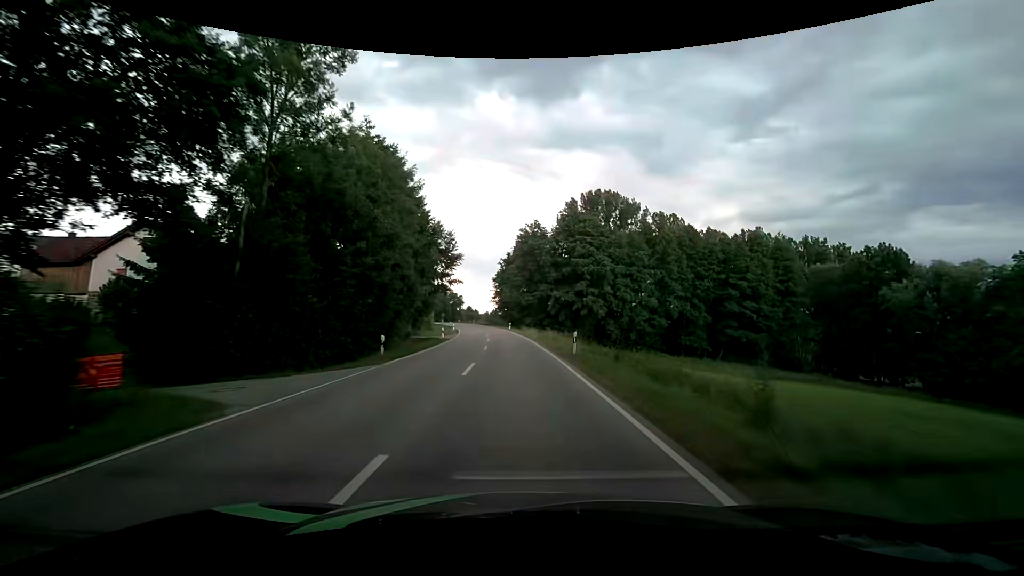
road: secondary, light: Day
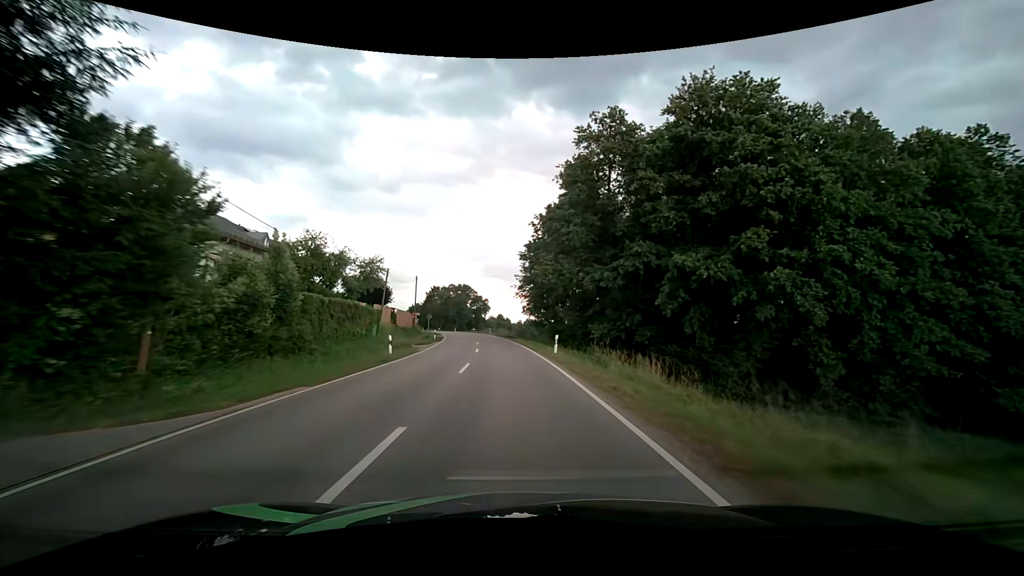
(-0.9, +46.7) m; -3°
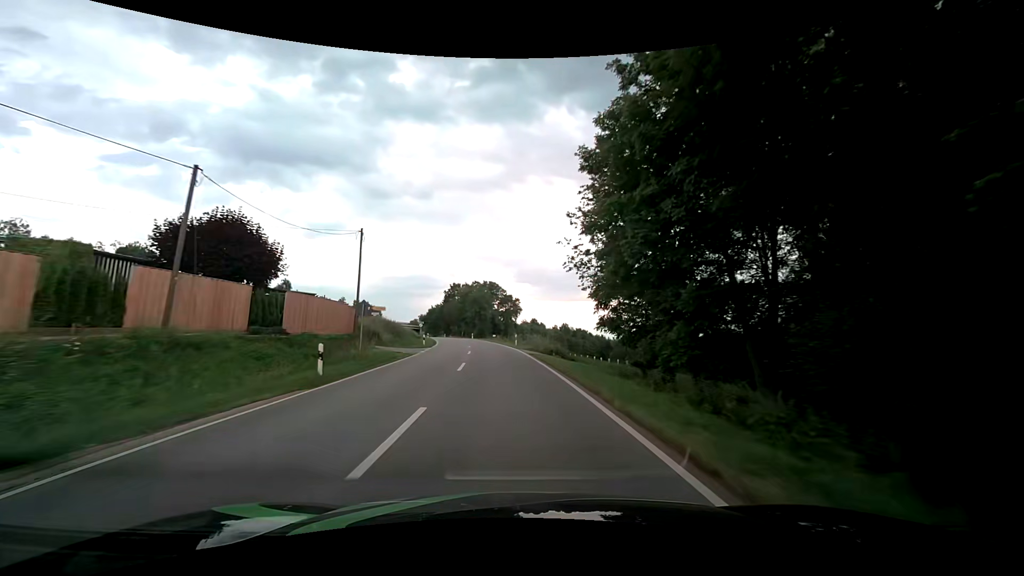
(-1.4, +34.2) m; -5°
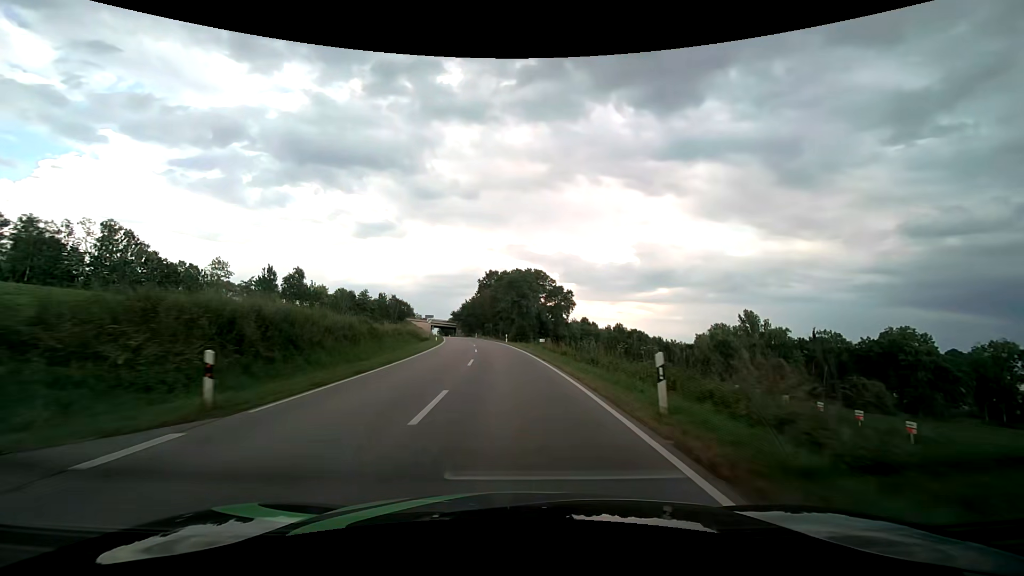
(-1.4, +33.7) m; -5°
(0, +10) (0, +20) (-1, +30) (-2, +40) (-3, +50) (-4, +60) (-5, +70) (-7, +80) (-8, +90) (-10, +99) m
